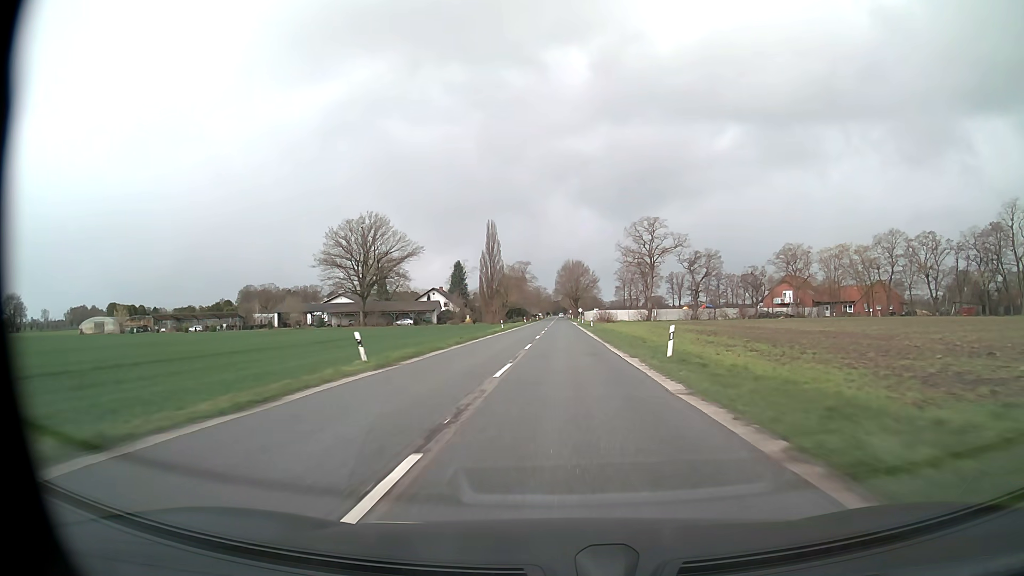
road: secondary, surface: asphalt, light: Day
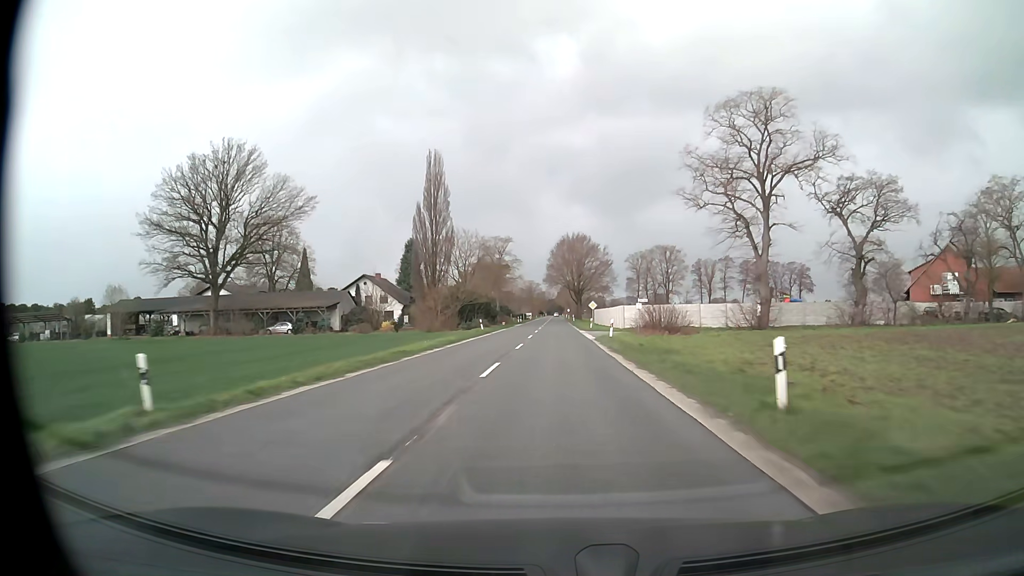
(+0.3, +60.0) m; 0°
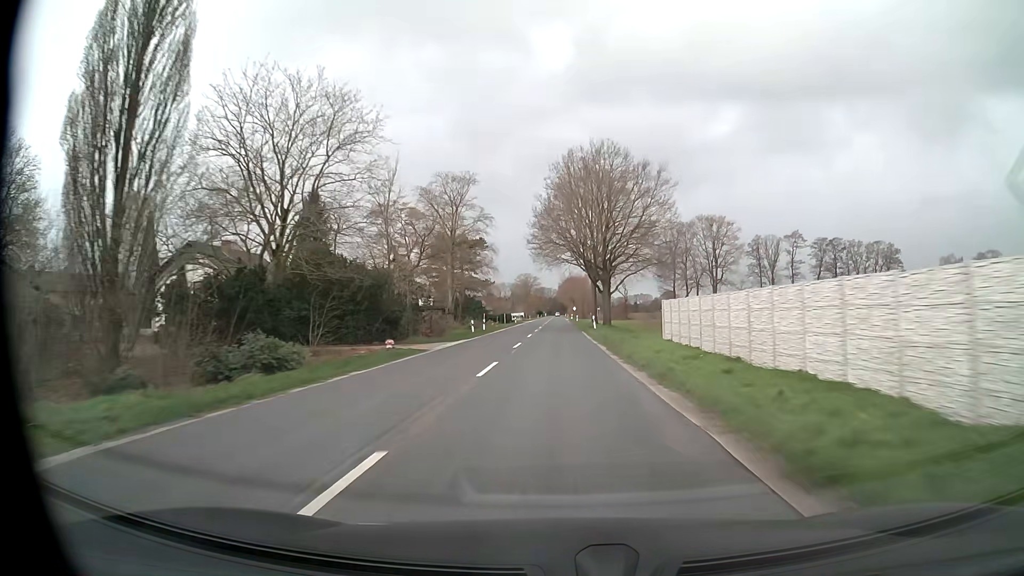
(+0.1, +59.6) m; 0°
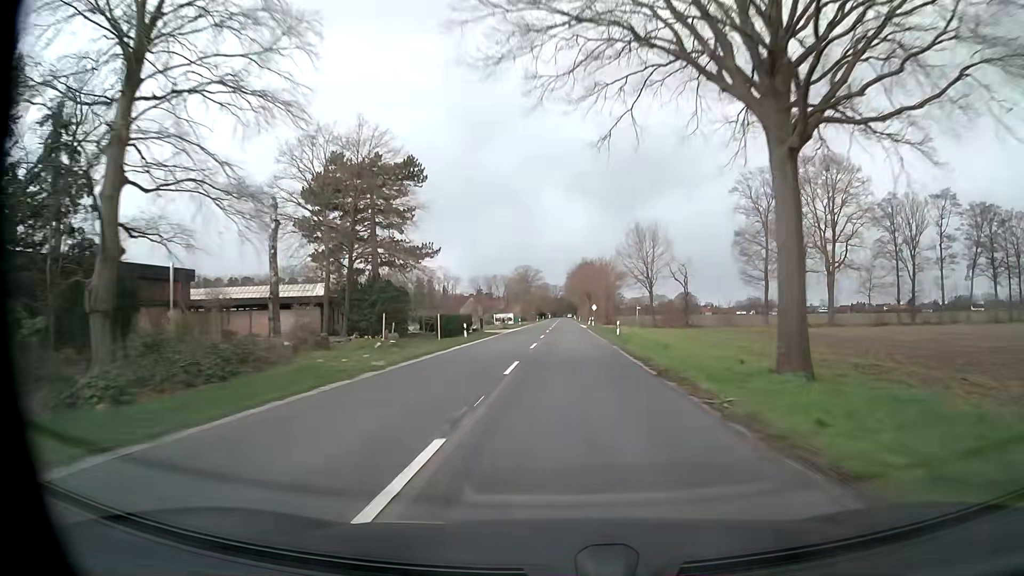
(-0.5, +59.1) m; -1°
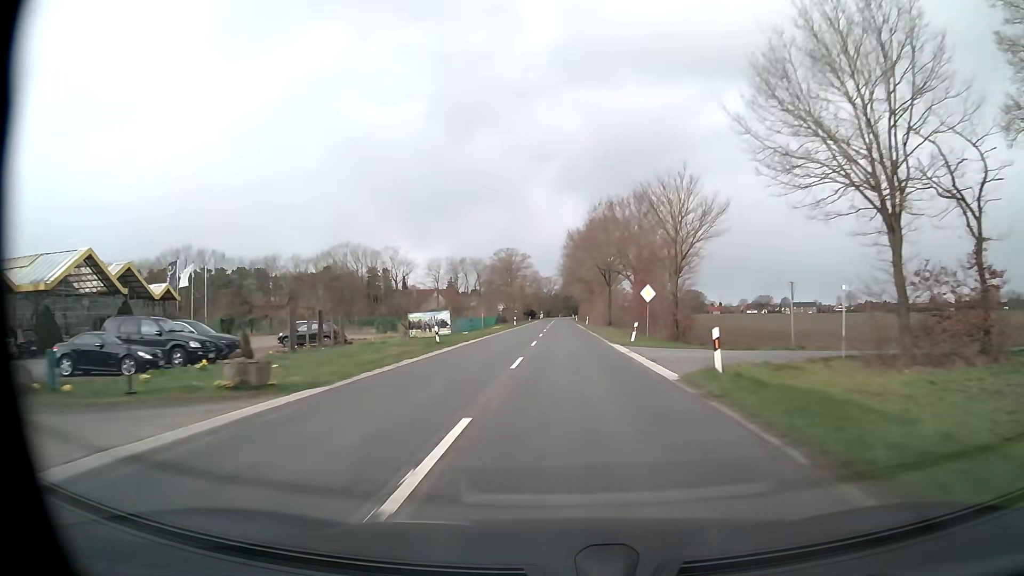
(+0.5, +58.5) m; +1°
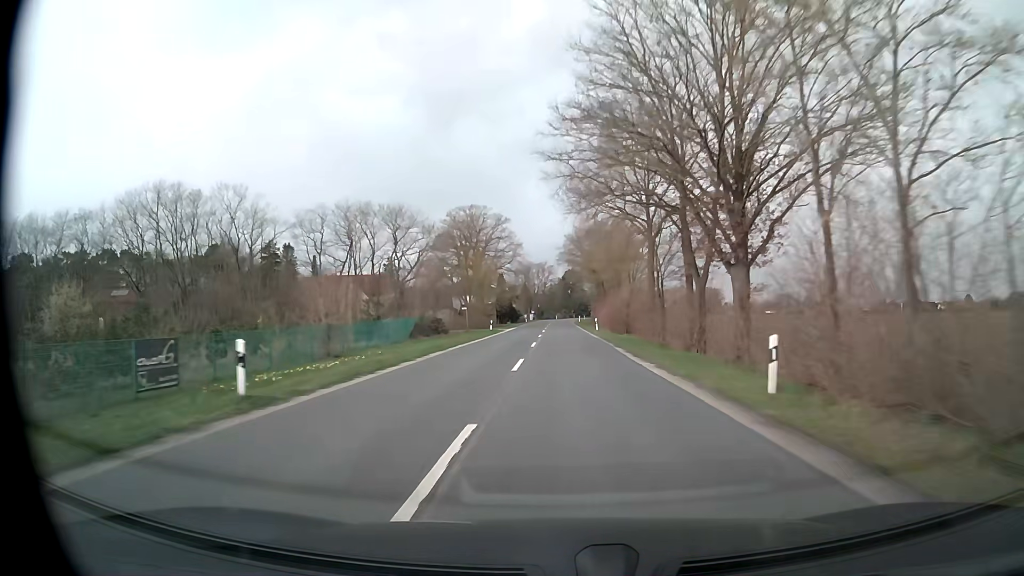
(0.0, +72.2) m; 0°
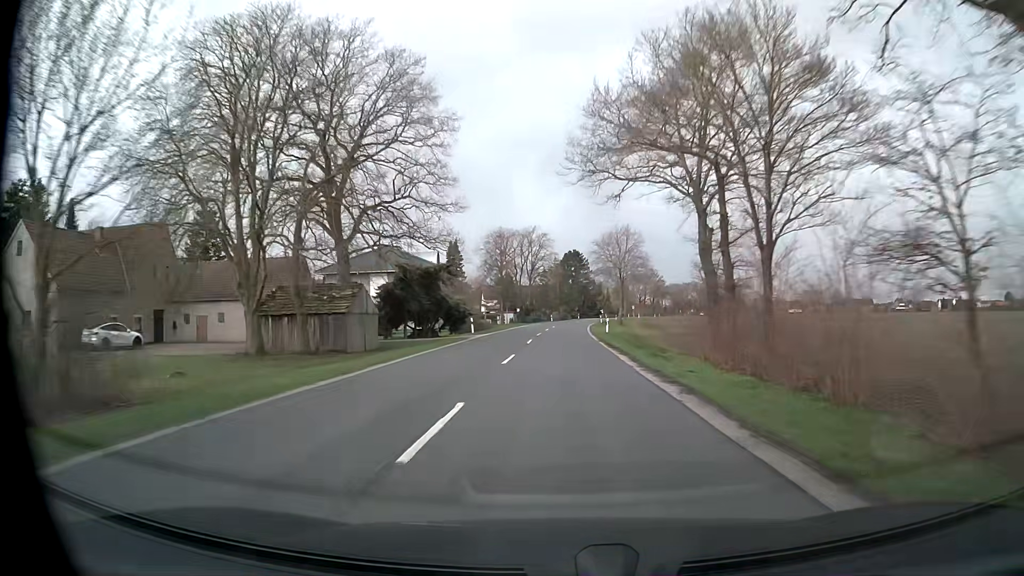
(+0.1, +69.9) m; 0°
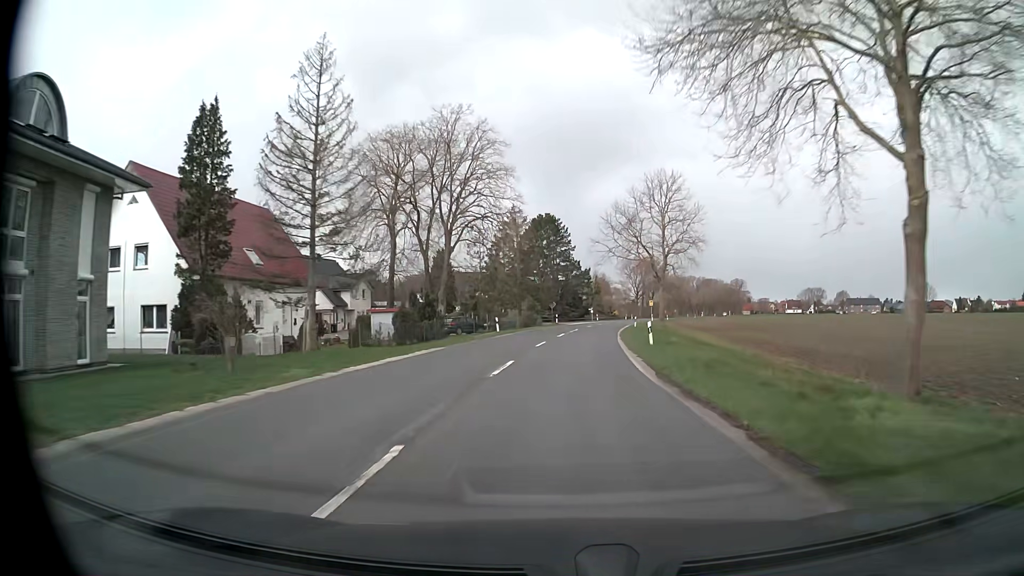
(+0.7, +62.8) m; +2°
